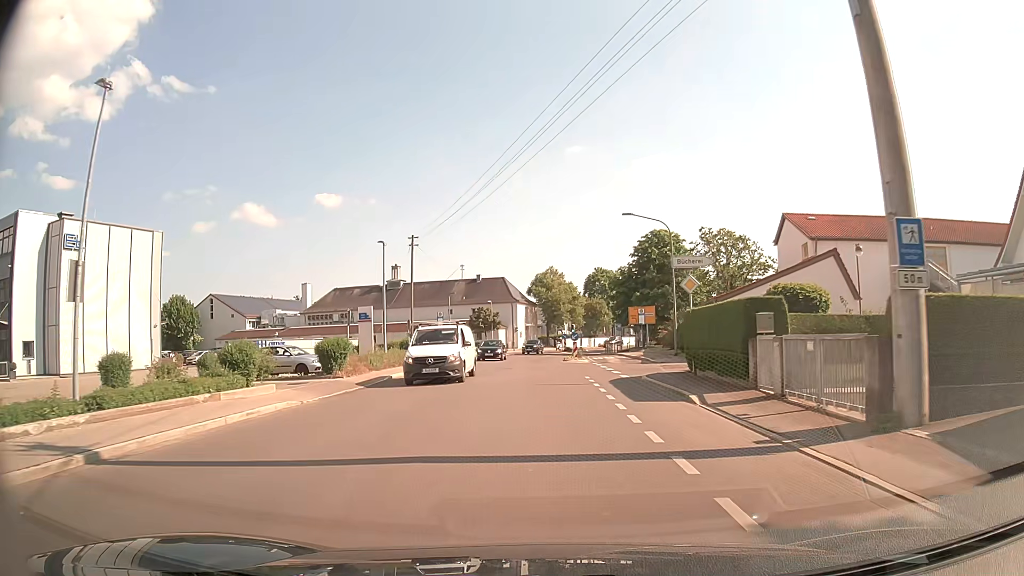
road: tertiary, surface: asphalt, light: Day
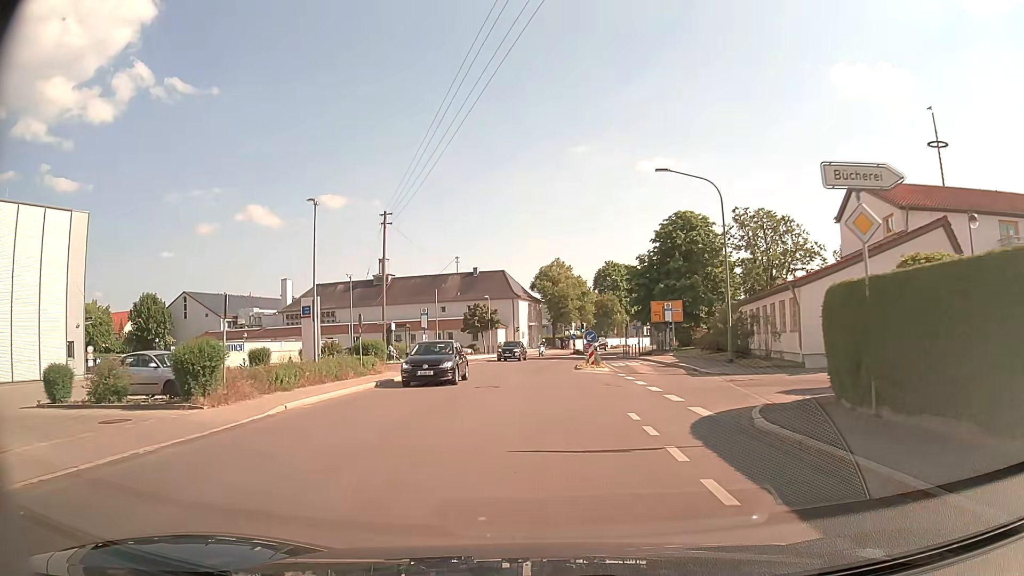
(0.0, +11.3) m; 0°
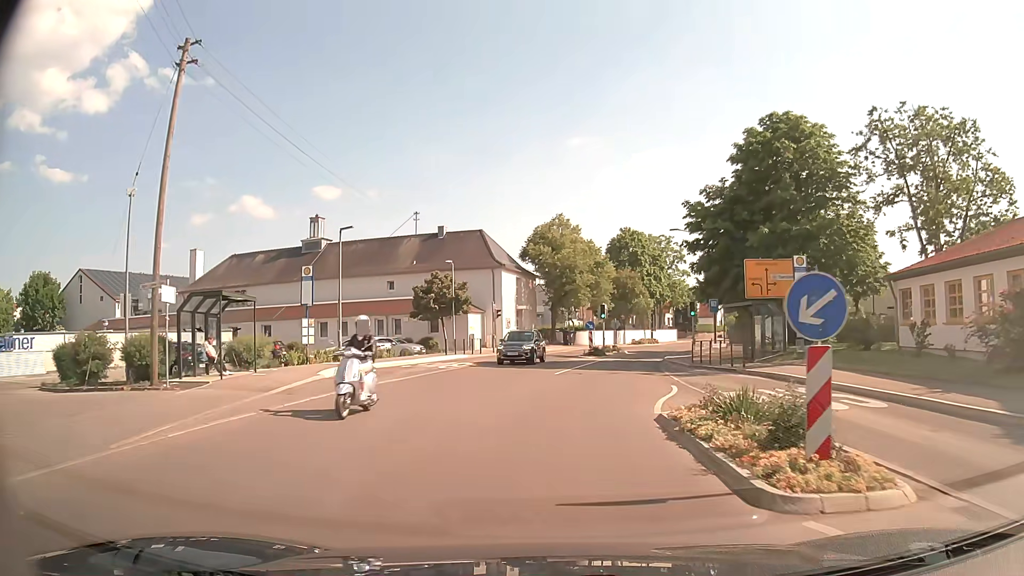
(-0.4, +27.3) m; 0°
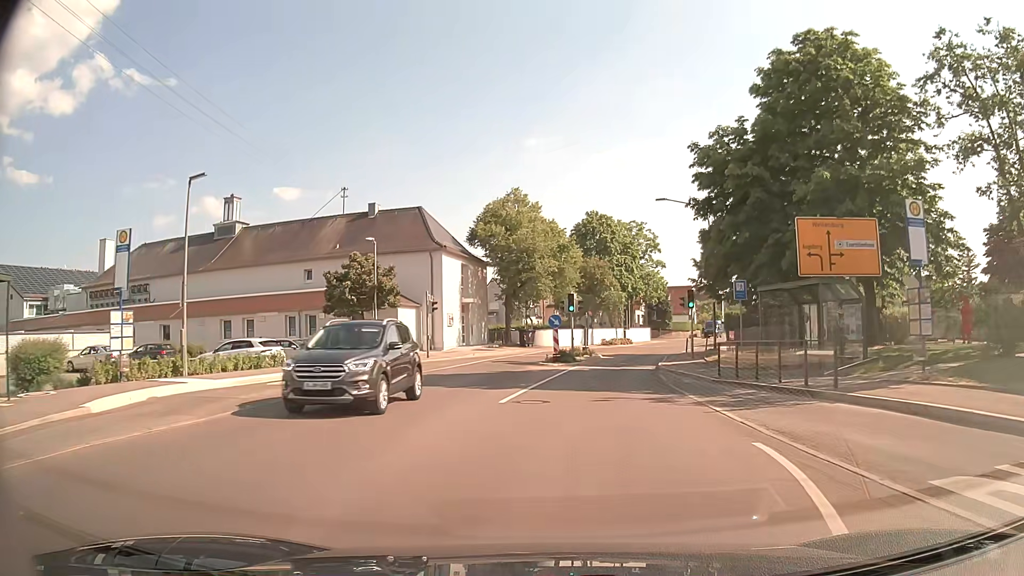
(+0.3, +11.0) m; +3°
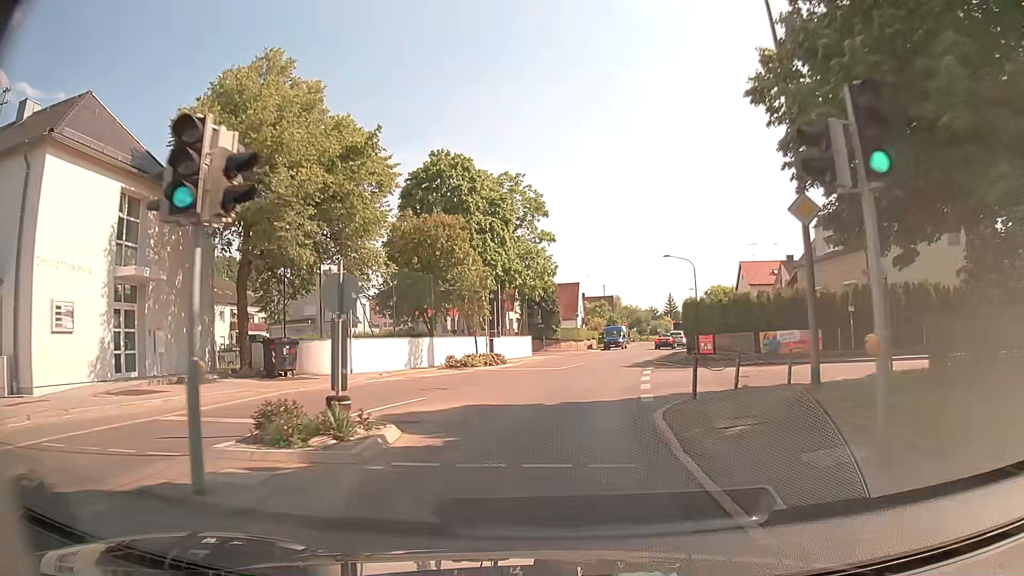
(+2.9, +27.9) m; +11°
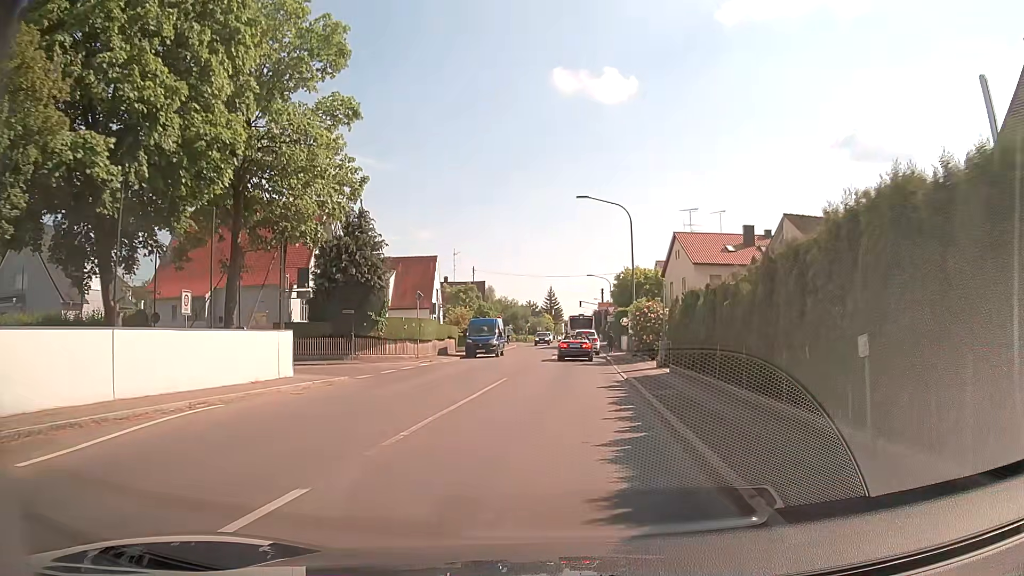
(+2.3, +28.1) m; +10°
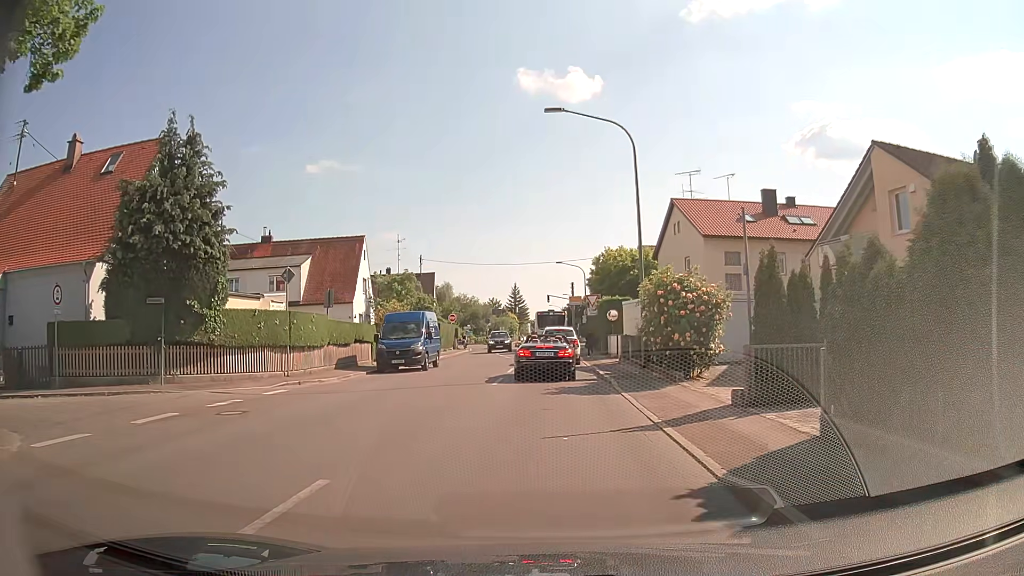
(+0.6, +14.4) m; +3°
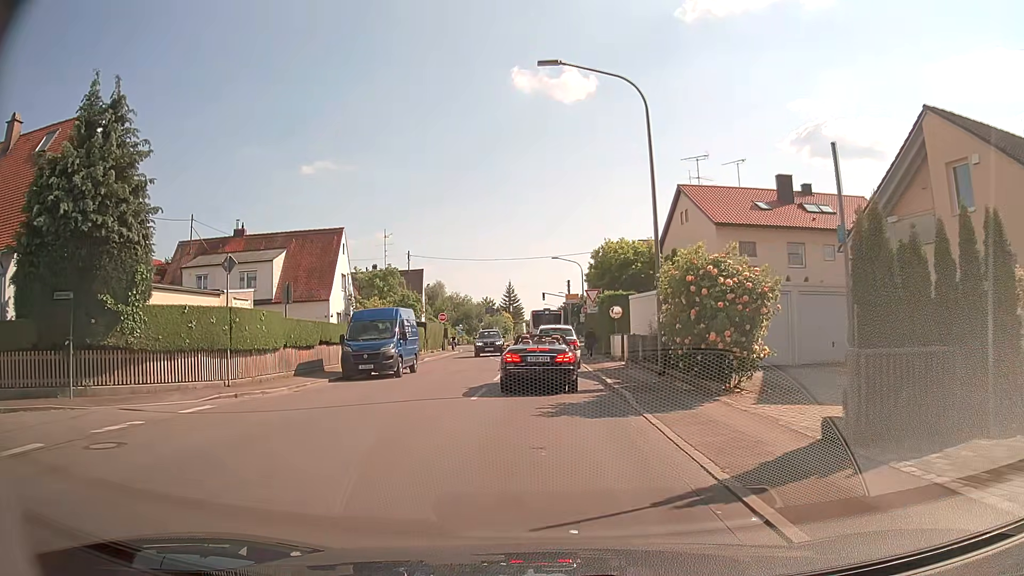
(0.0, +4.1) m; 0°
